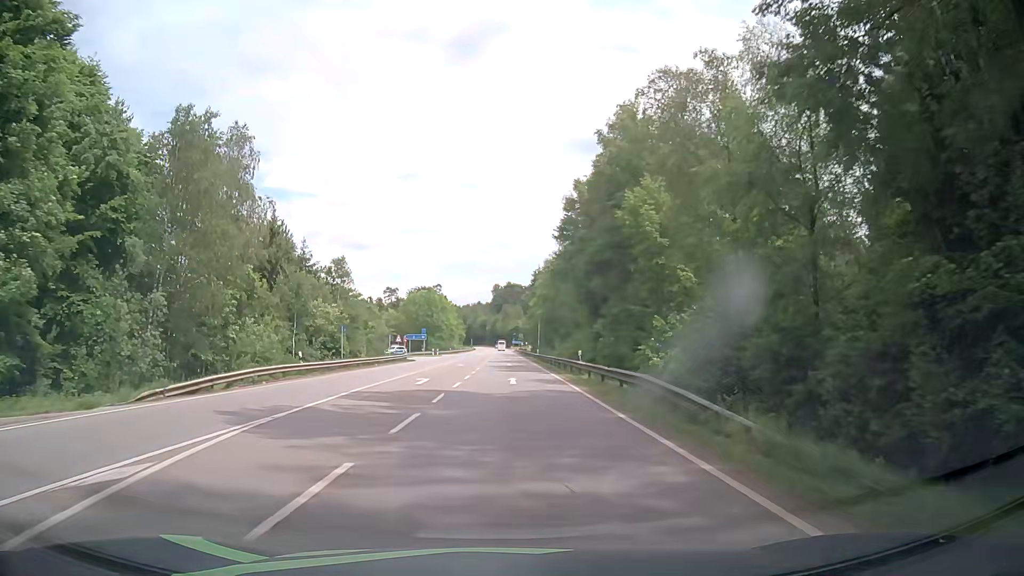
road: secondary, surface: asphalt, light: Day
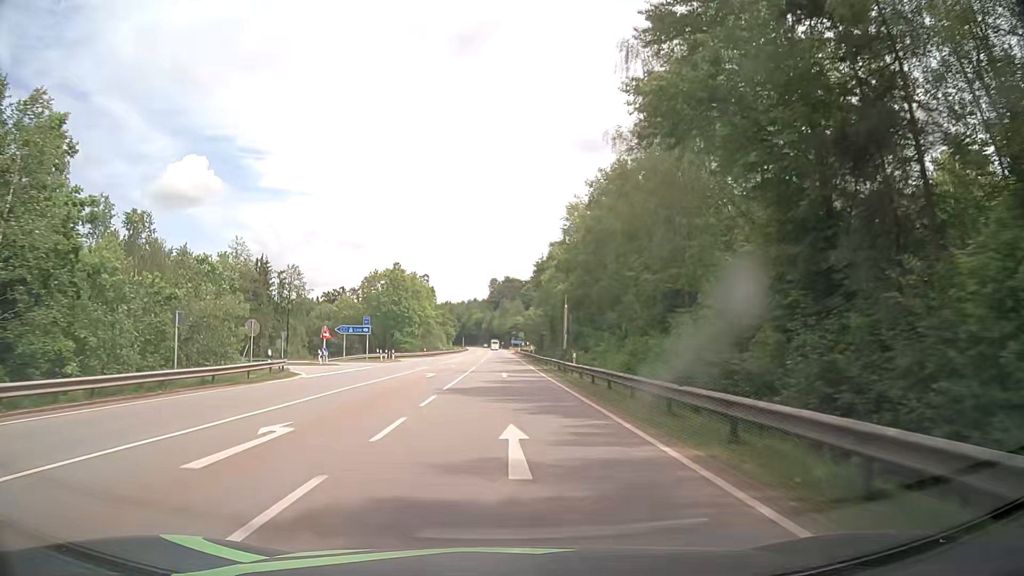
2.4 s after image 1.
(+0.1, +42.9) m; 0°
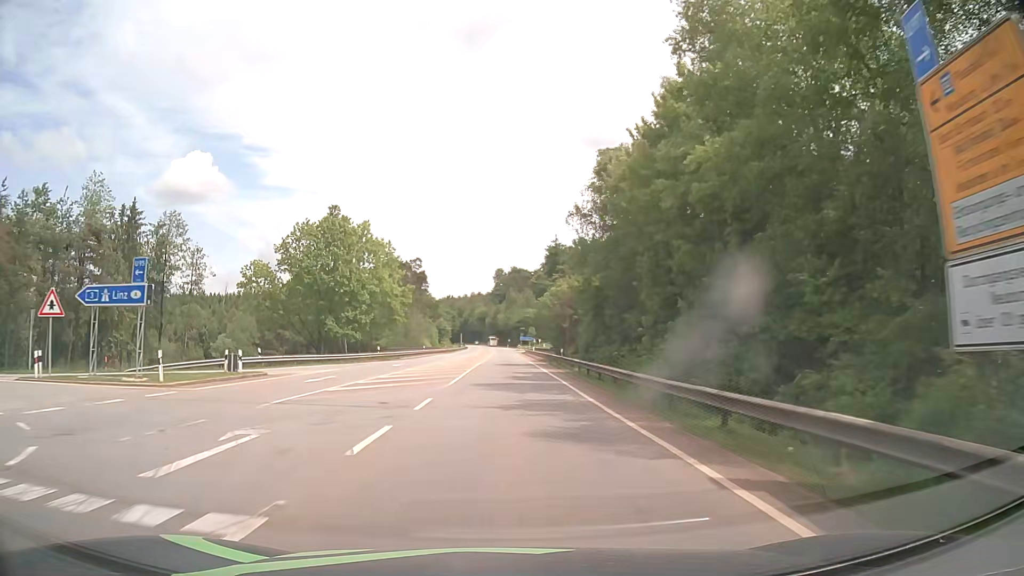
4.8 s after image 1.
(-0.4, +43.1) m; -1°
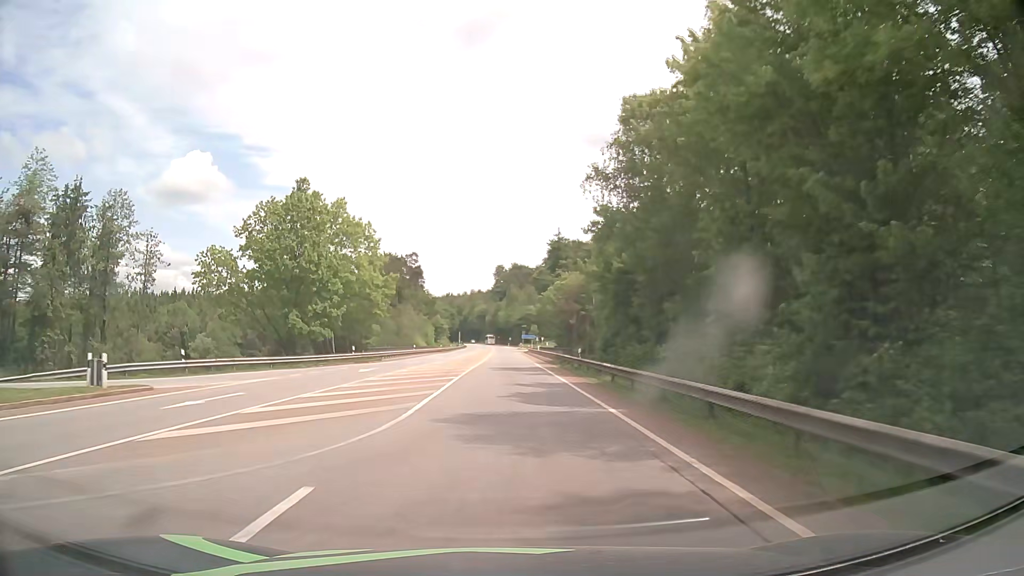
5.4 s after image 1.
(+0.1, +10.8) m; 0°
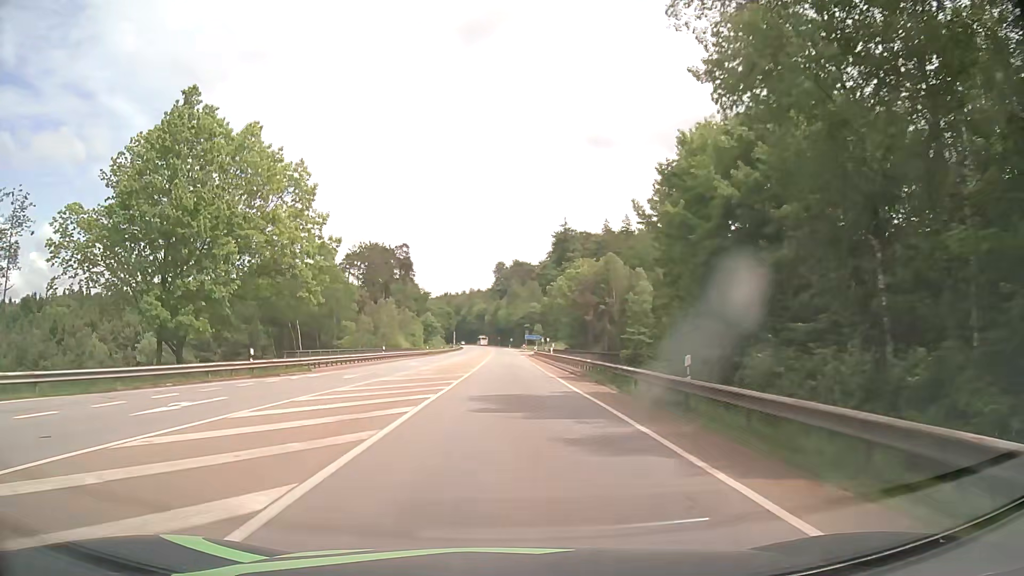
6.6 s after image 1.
(-0.1, +21.5) m; 0°
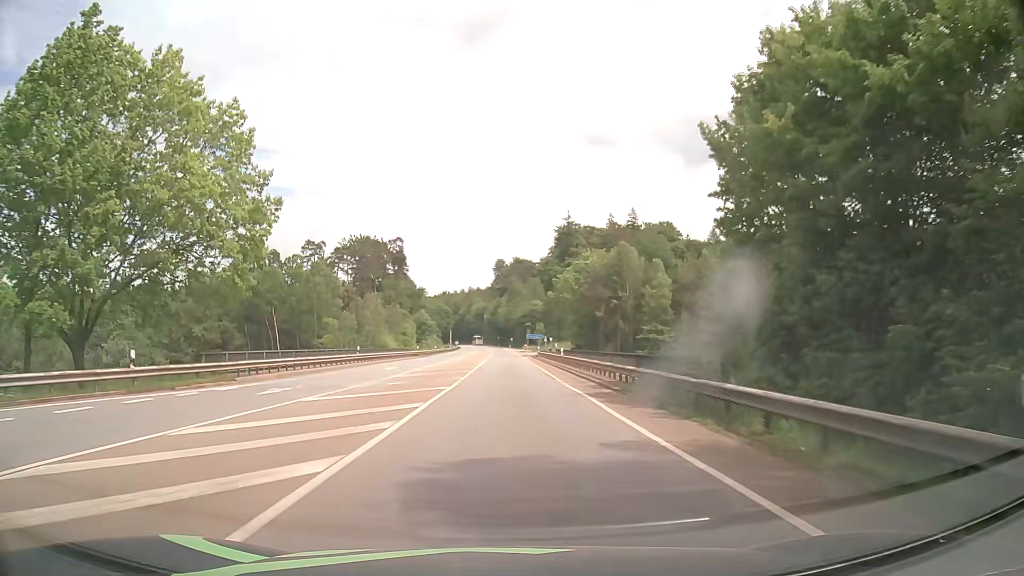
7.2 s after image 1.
(0.0, +10.8) m; 0°
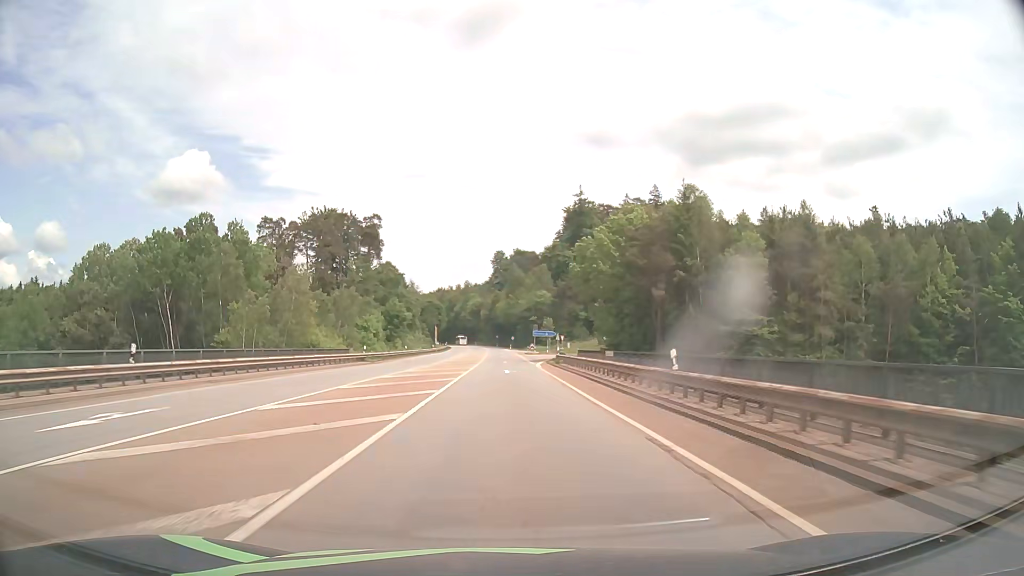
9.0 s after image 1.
(+0.1, +32.3) m; 0°
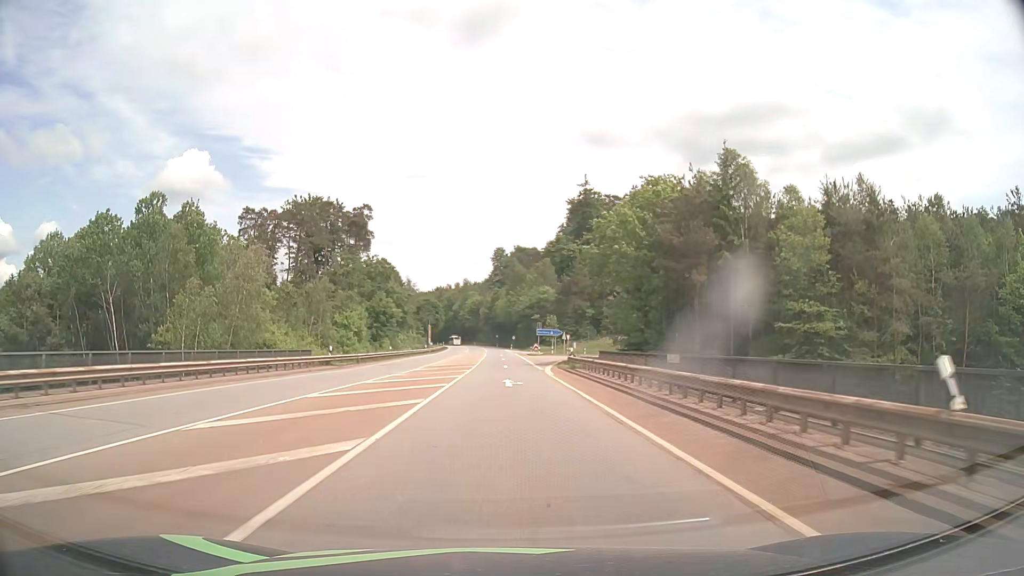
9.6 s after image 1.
(0.0, +10.7) m; 0°
(0, +10) (0, +20) (0, +30) (0, +40) (0, +50) (0, +60) (0, +70) (0, +80) (-1, +90) (-1, +100) m
